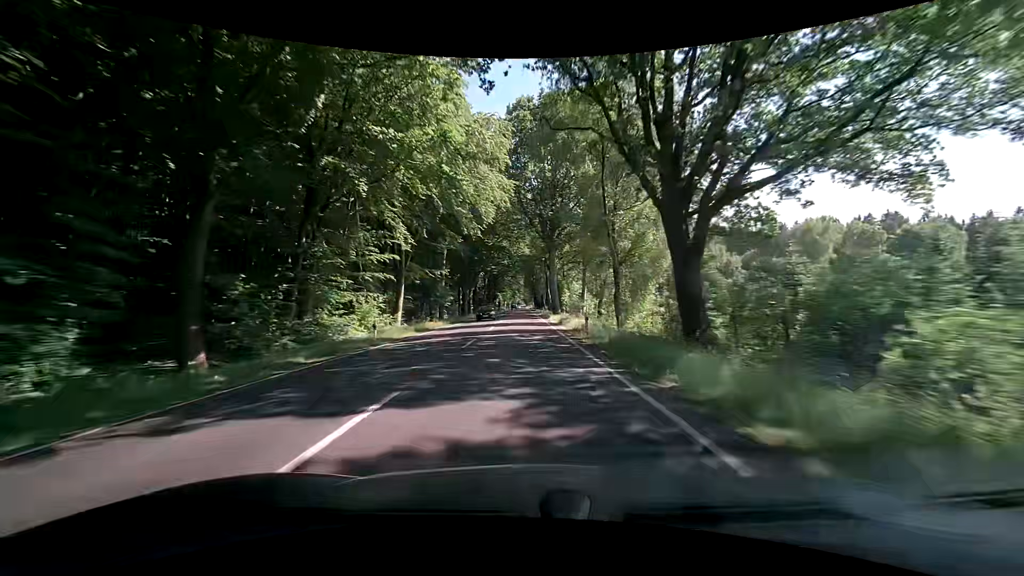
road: primary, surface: asphalt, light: Day
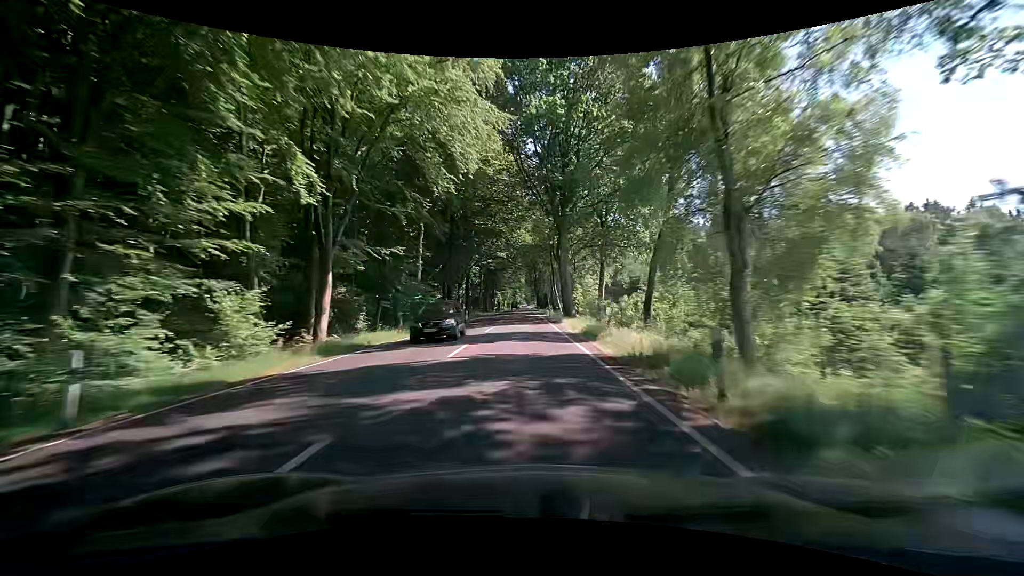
(-0.1, +15.2) m; 0°
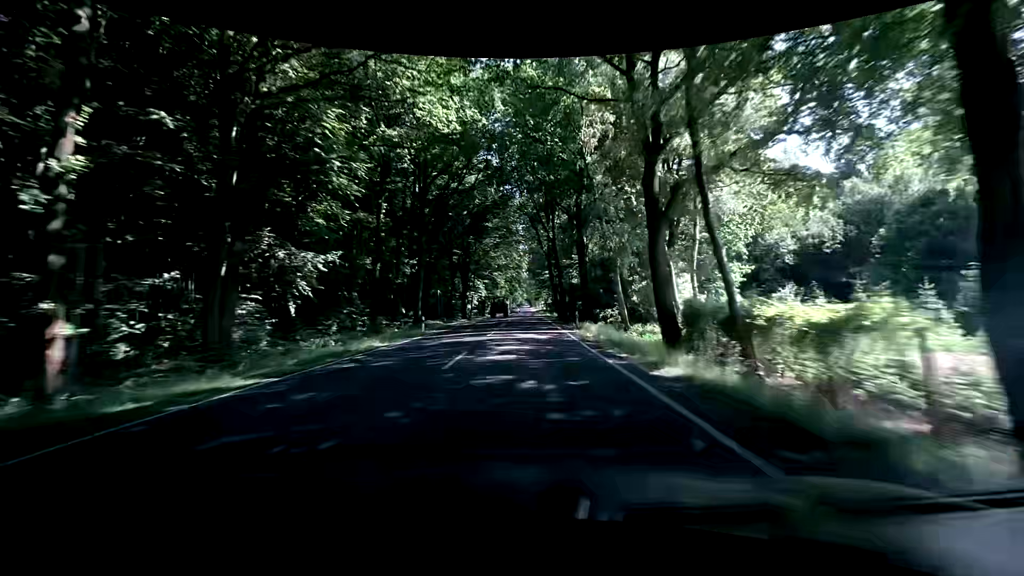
(-0.6, +76.3) m; -1°
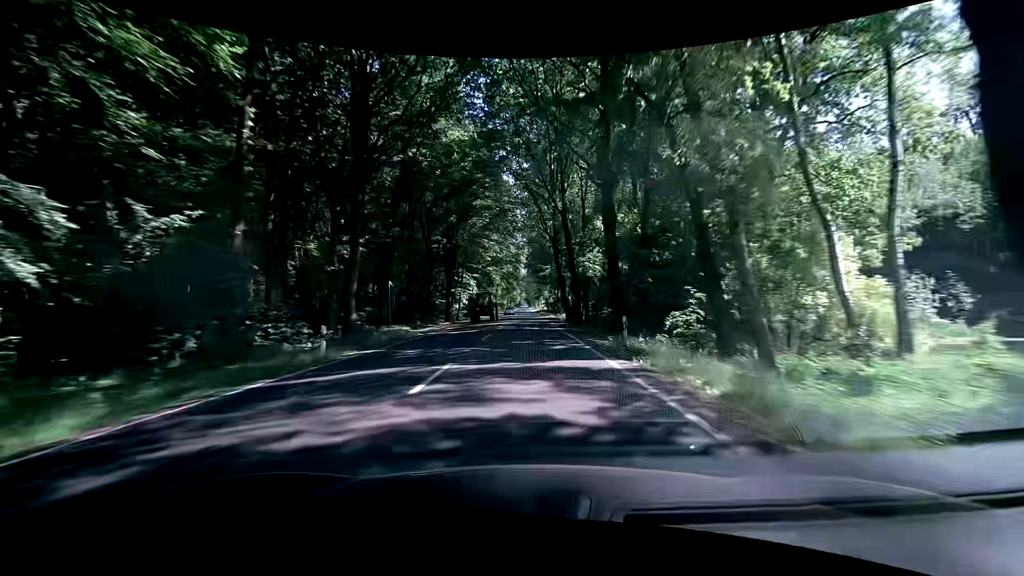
(0.0, +15.4) m; 0°
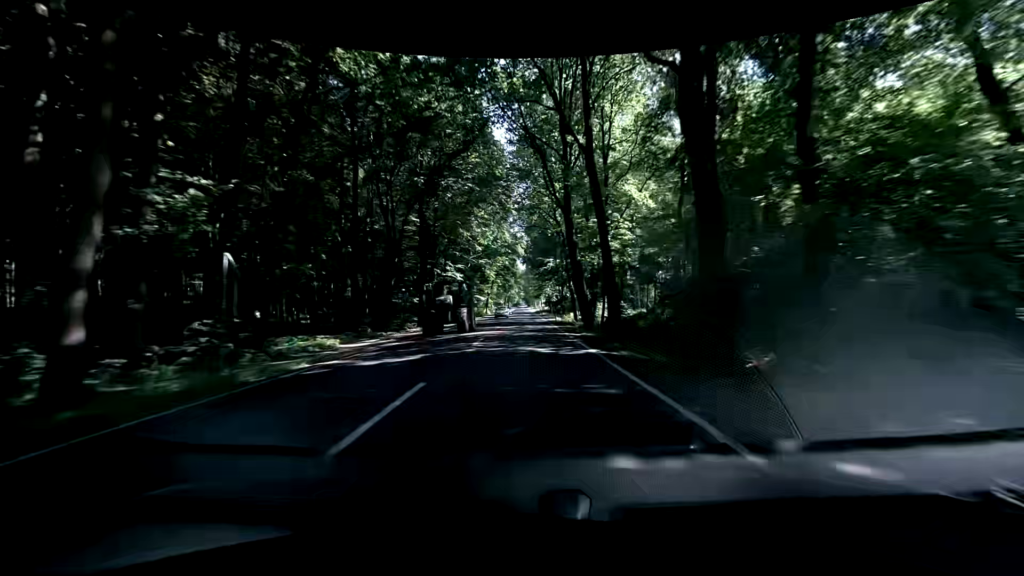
(0.0, +15.4) m; +1°
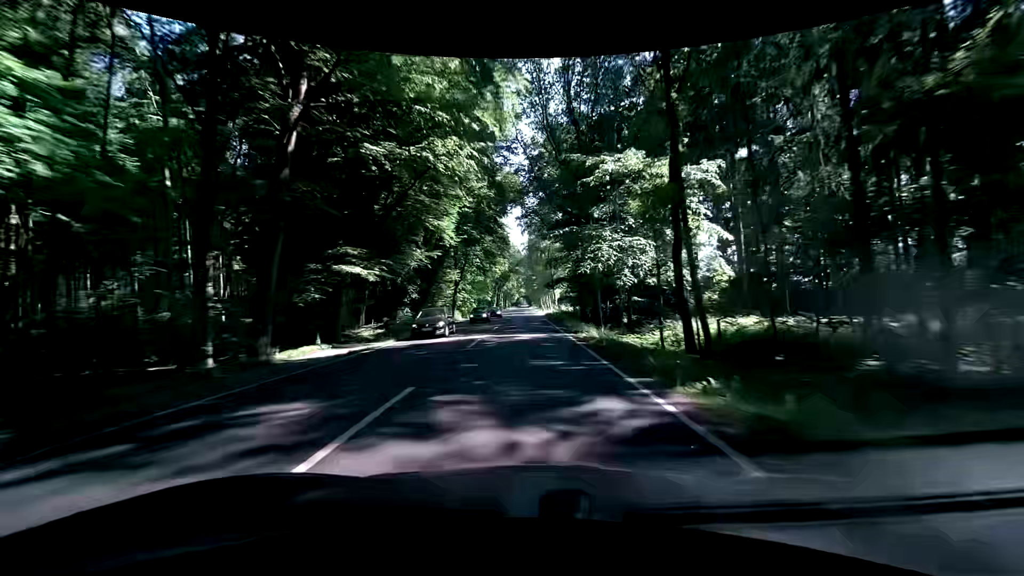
(0.0, +62.2) m; 0°
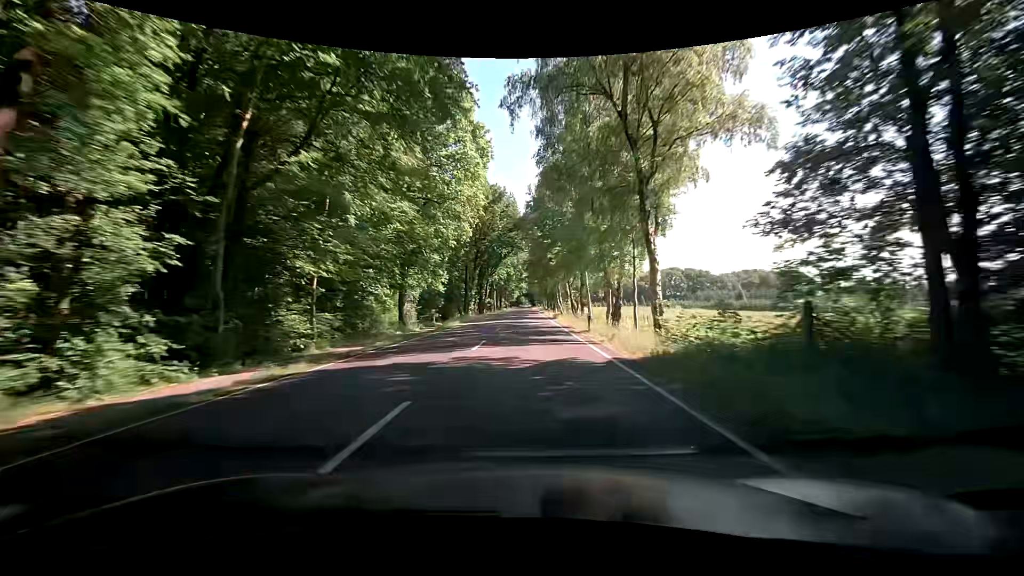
(-0.5, +62.6) m; -1°
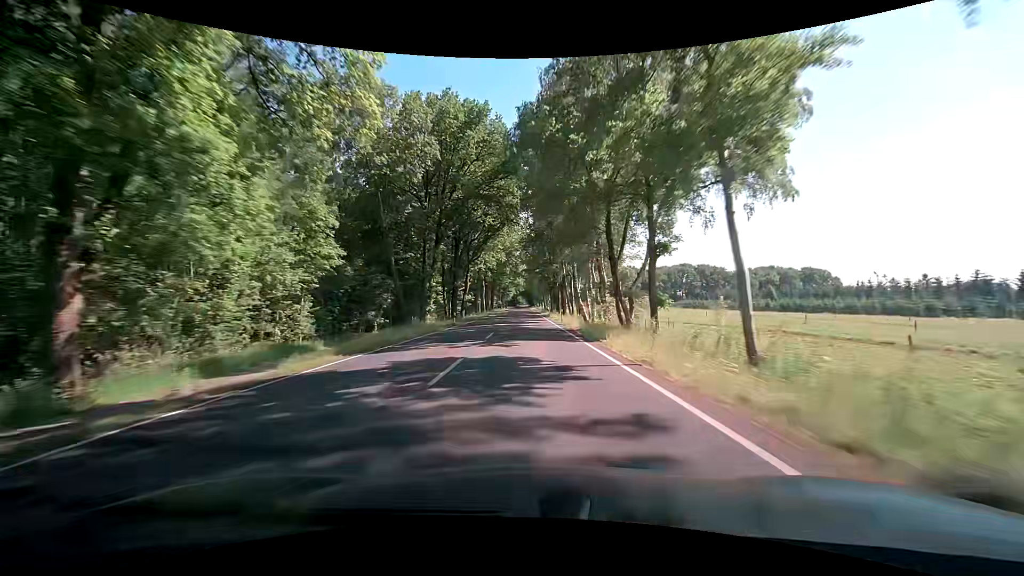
(0.0, +31.2) m; 0°
(0, +10) (0, +20) (0, +30) (0, +40) (+1, +50) (+1, +60) (+1, +70) (+1, +80) (+1, +90) (+1, +100) m
